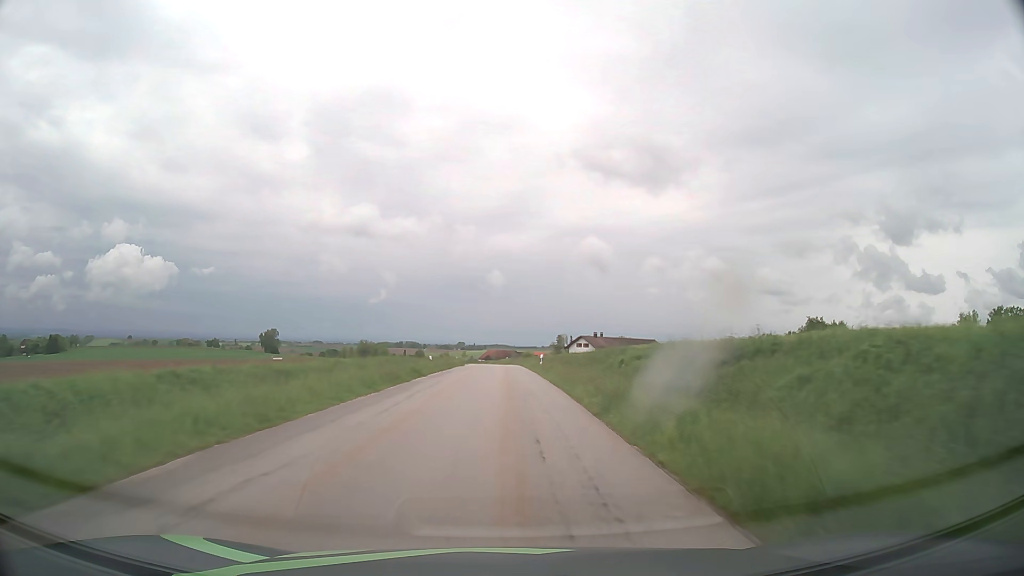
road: tertiary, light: Day
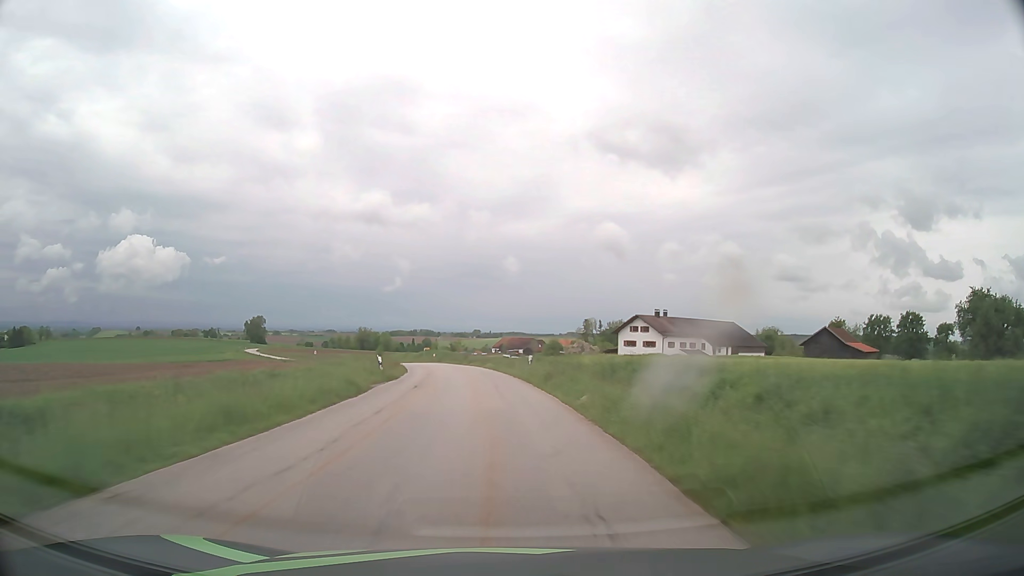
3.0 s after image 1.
(-0.2, +61.9) m; -1°
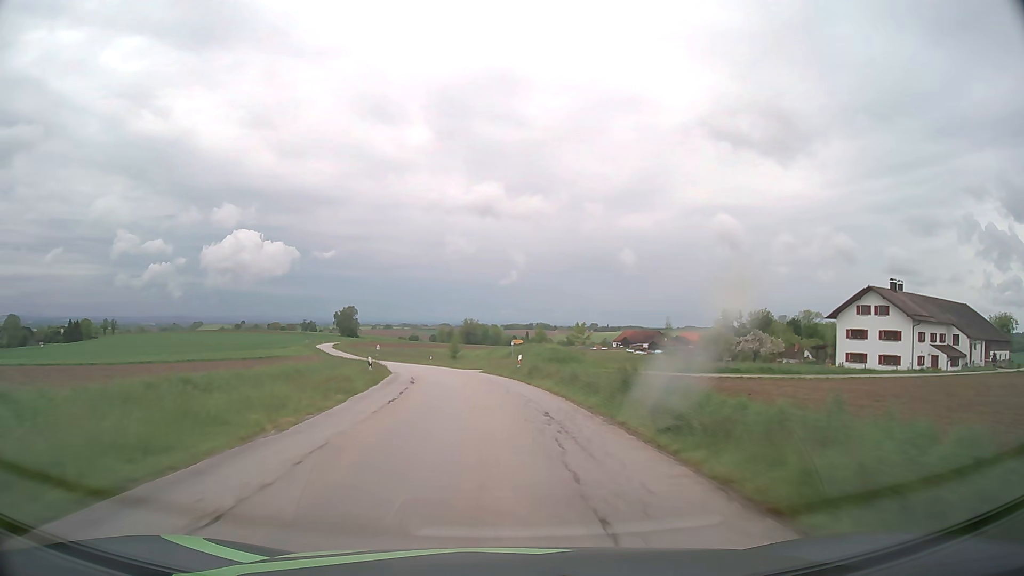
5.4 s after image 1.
(-3.7, +50.0) m; -10°
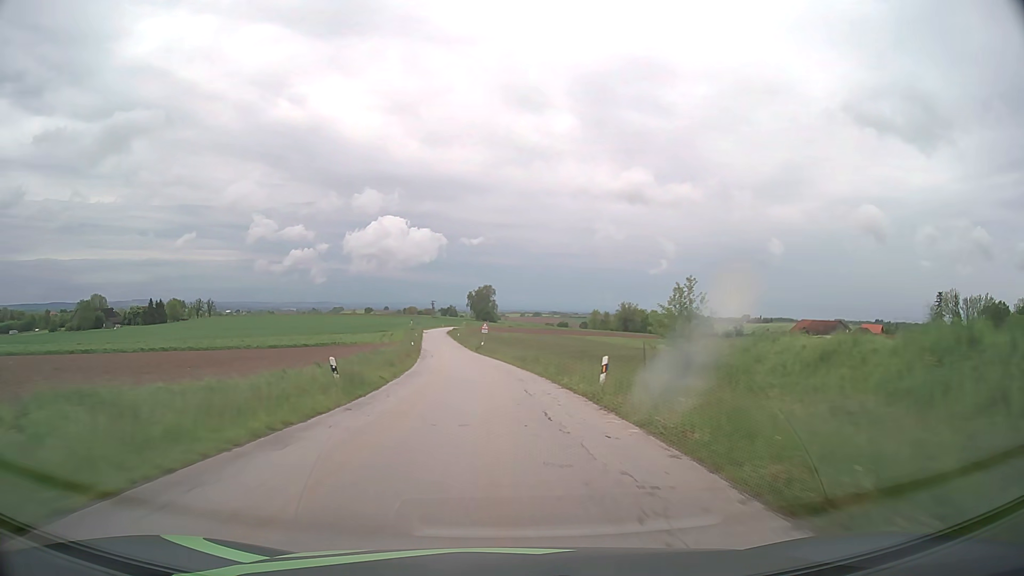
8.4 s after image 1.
(-7.5, +62.4) m; -13°
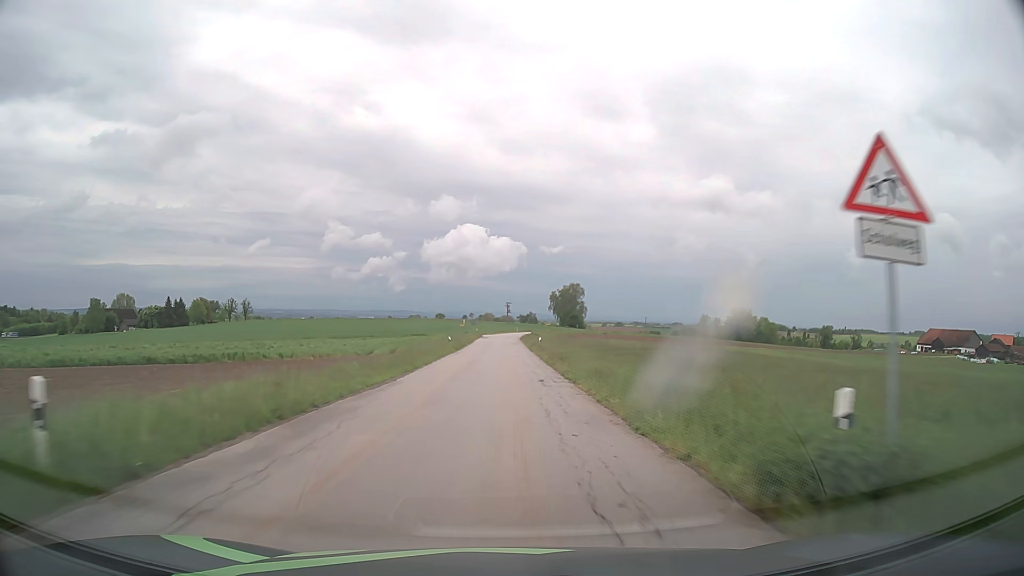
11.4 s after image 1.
(-4.4, +62.6) m; -7°
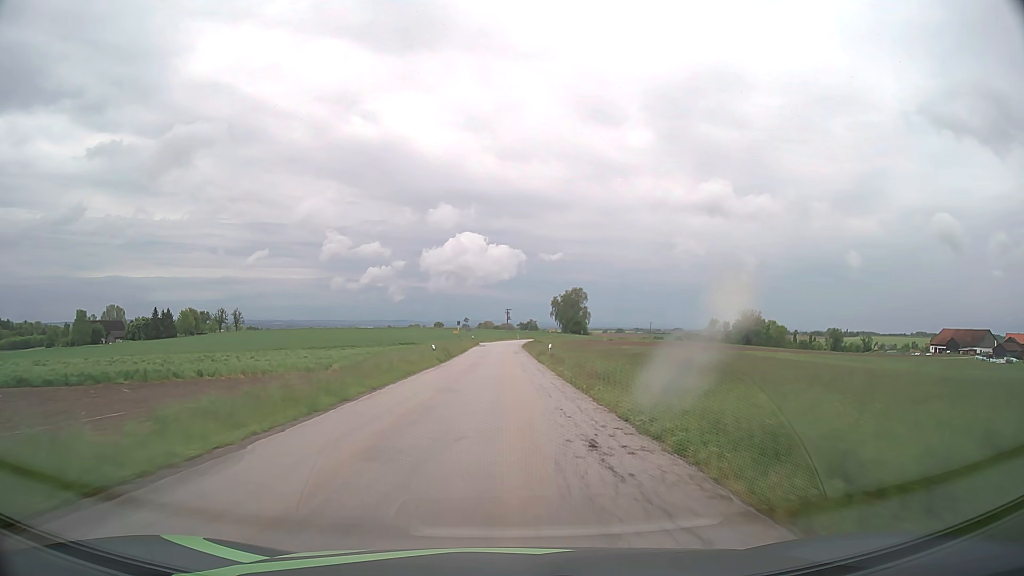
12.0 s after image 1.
(0.0, +12.5) m; 0°
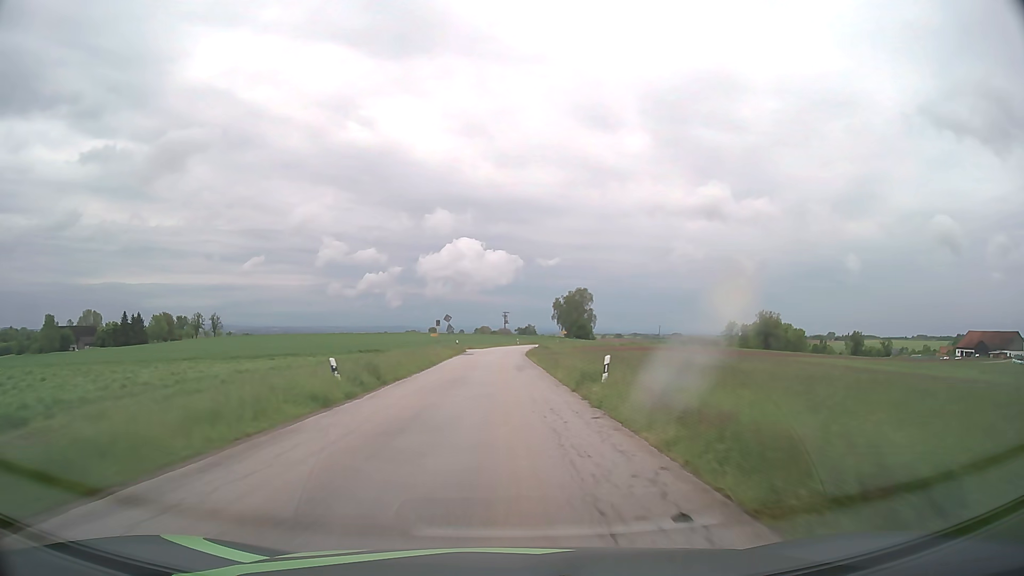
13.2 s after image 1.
(0.0, +24.9) m; 0°
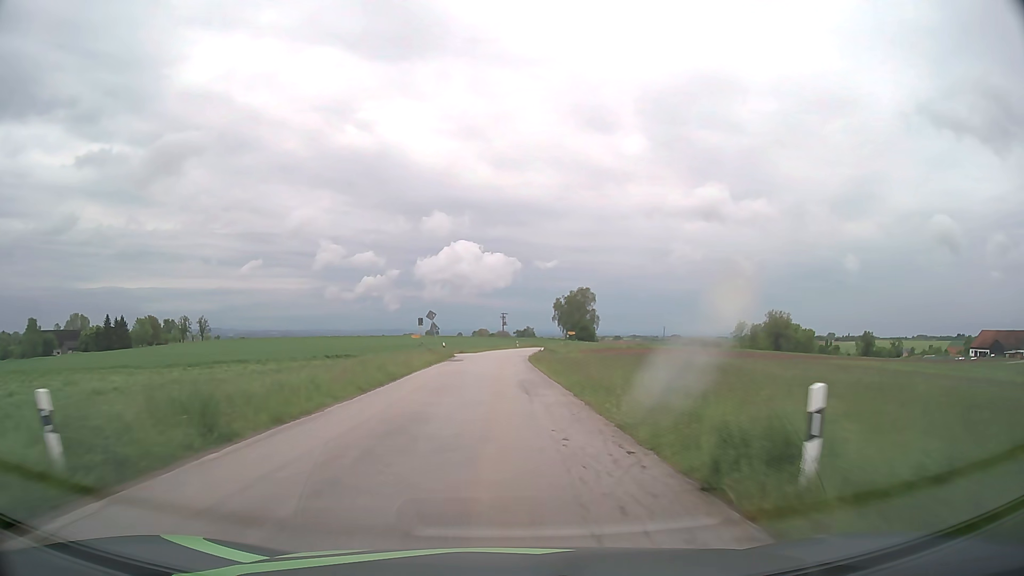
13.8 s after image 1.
(0.0, +12.4) m; 0°
(0, +10) (0, +20) (0, +30) (0, +40) (0, +50) (0, +60) (+1, +70) (+2, +80) (+3, +90) (+5, +100) m
